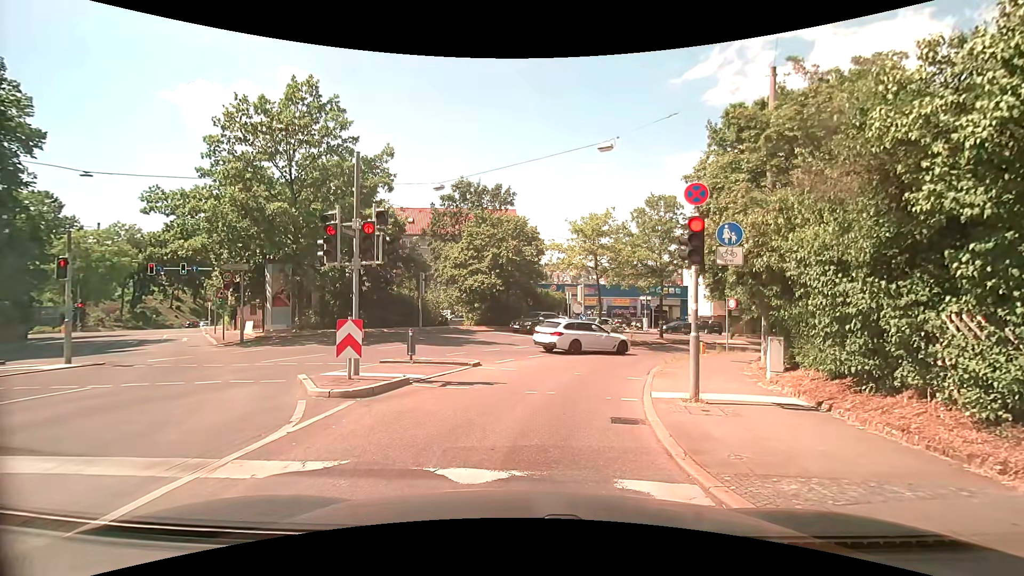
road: secondary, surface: asphalt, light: Day
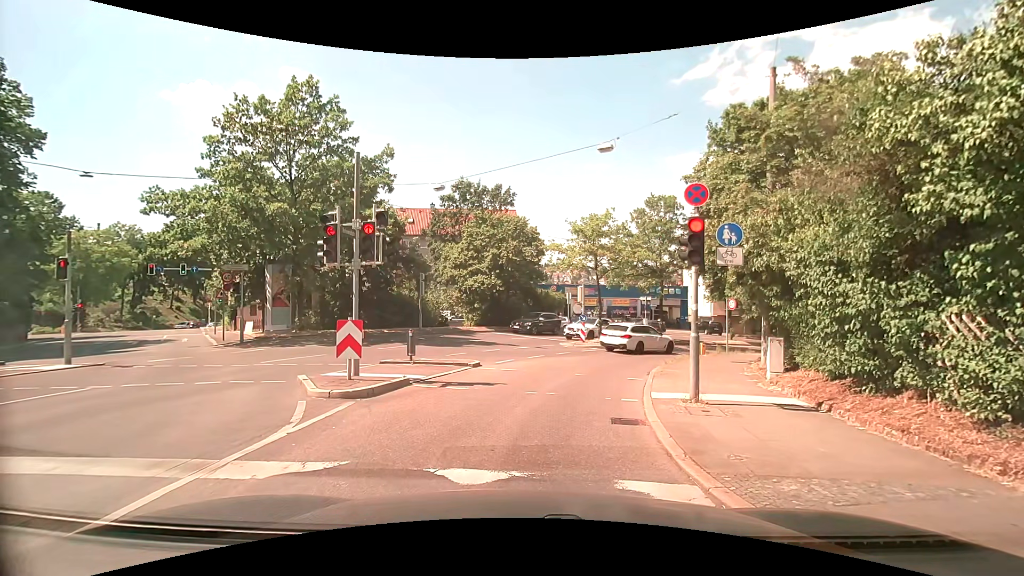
(0.0, 0.0) m; 0°
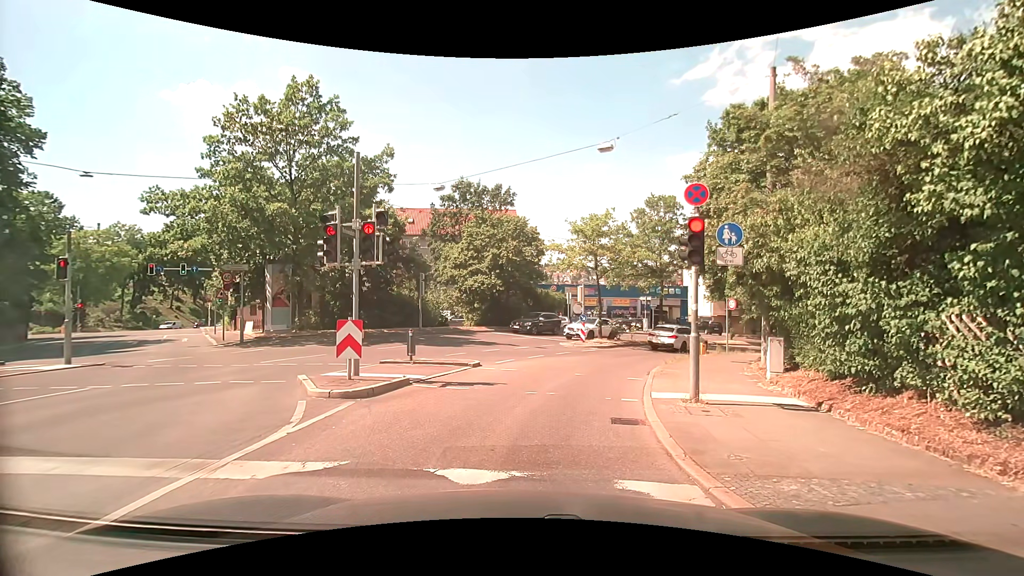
(0.0, 0.0) m; 0°
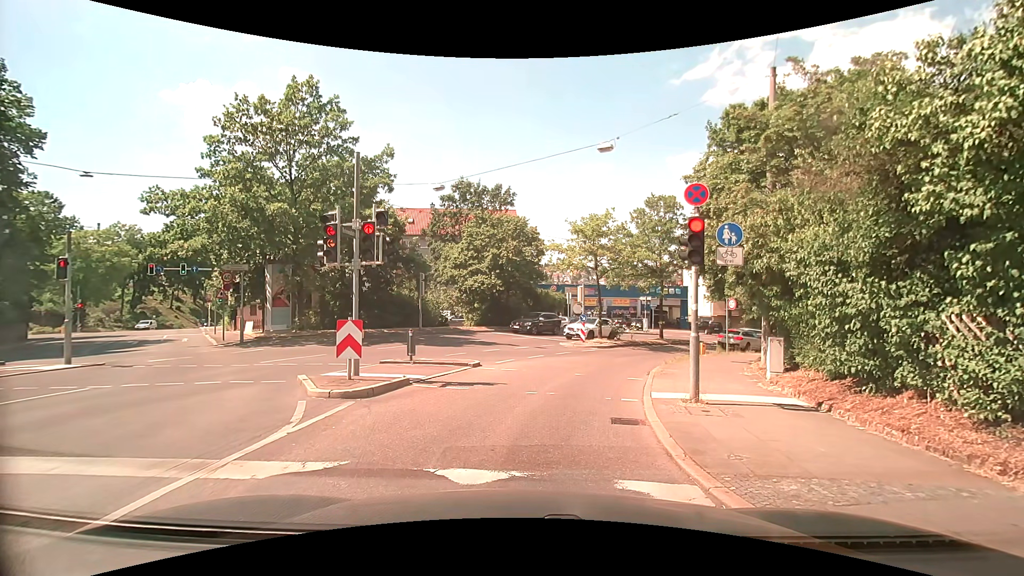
(0.0, 0.0) m; 0°
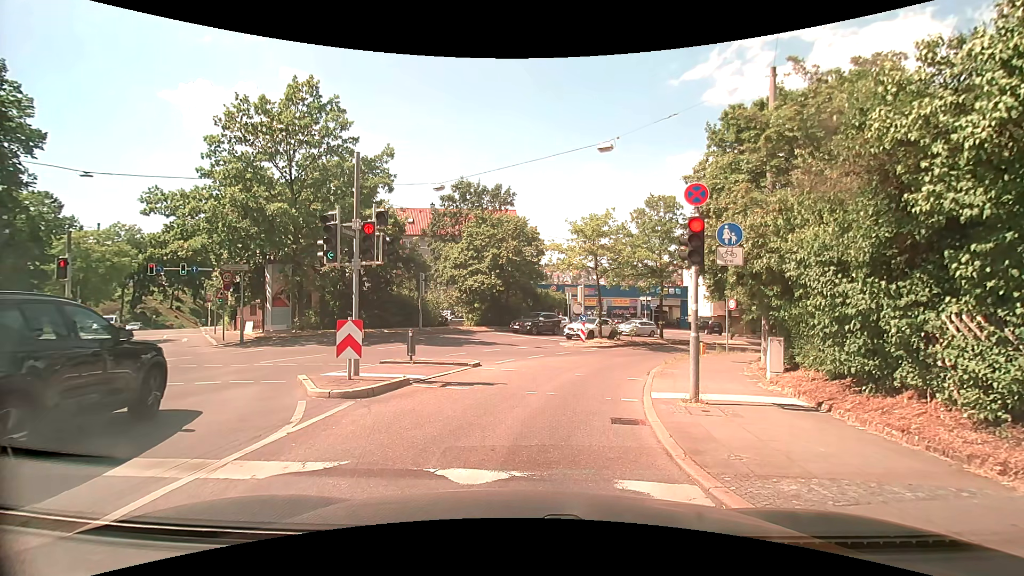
(0.0, 0.0) m; 0°
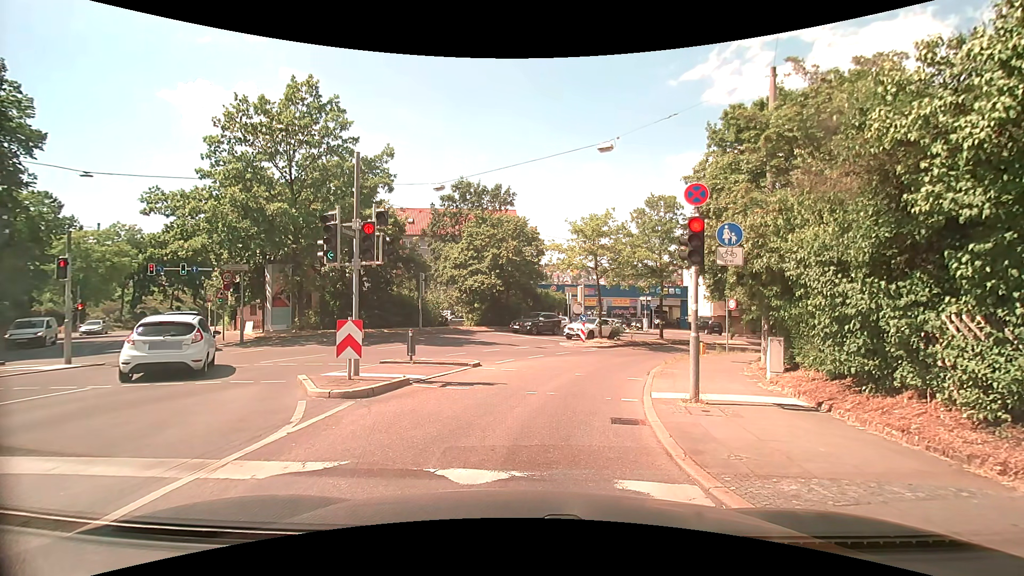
(0.0, 0.0) m; 0°
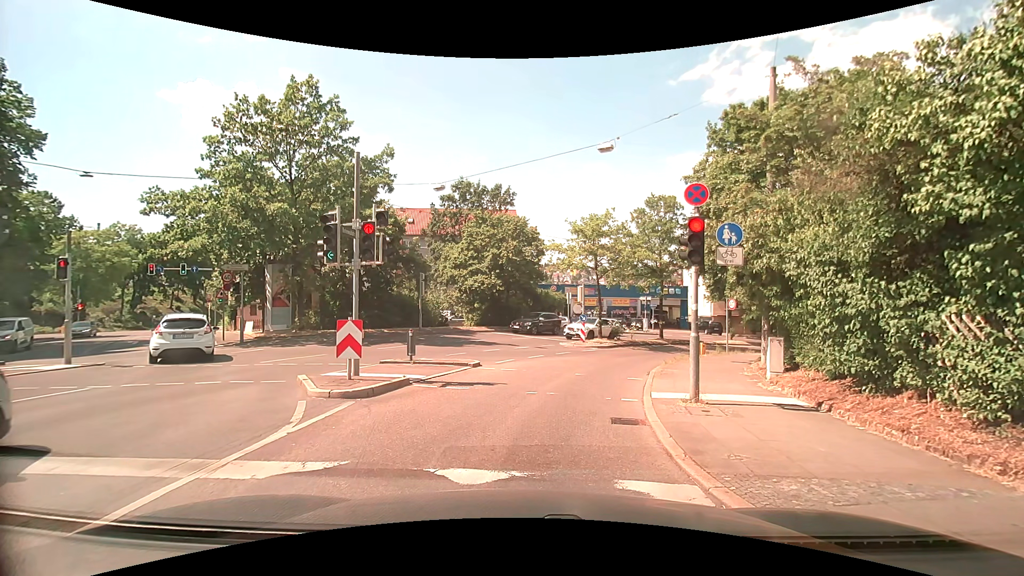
(0.0, 0.0) m; 0°
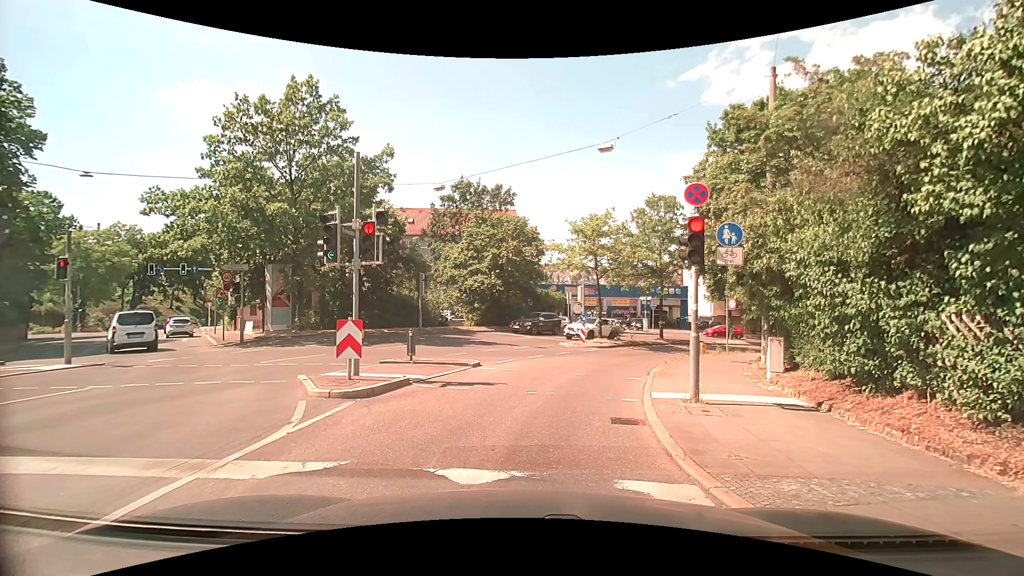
(0.0, 0.0) m; 0°
